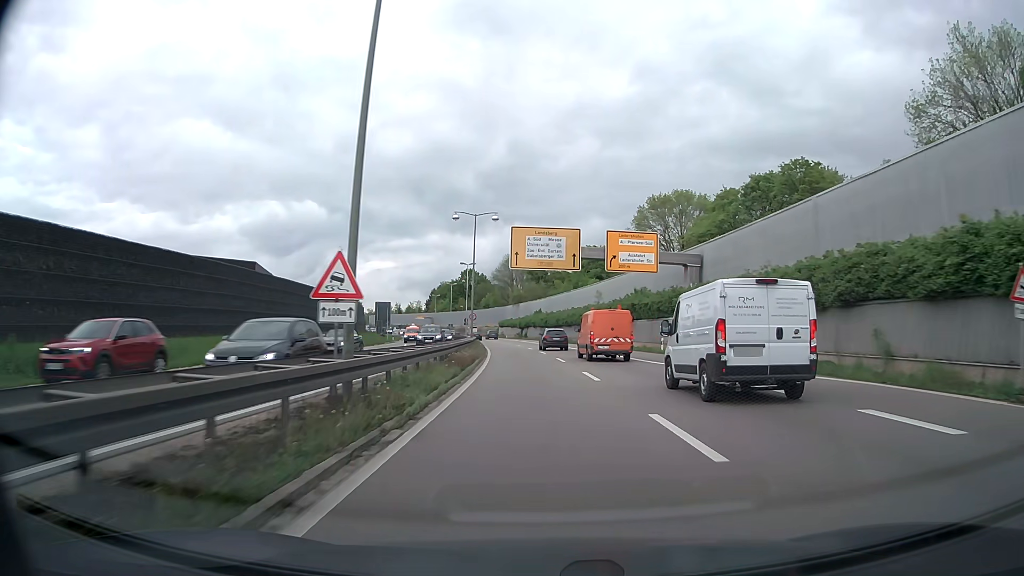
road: trunk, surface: asphalt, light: Day
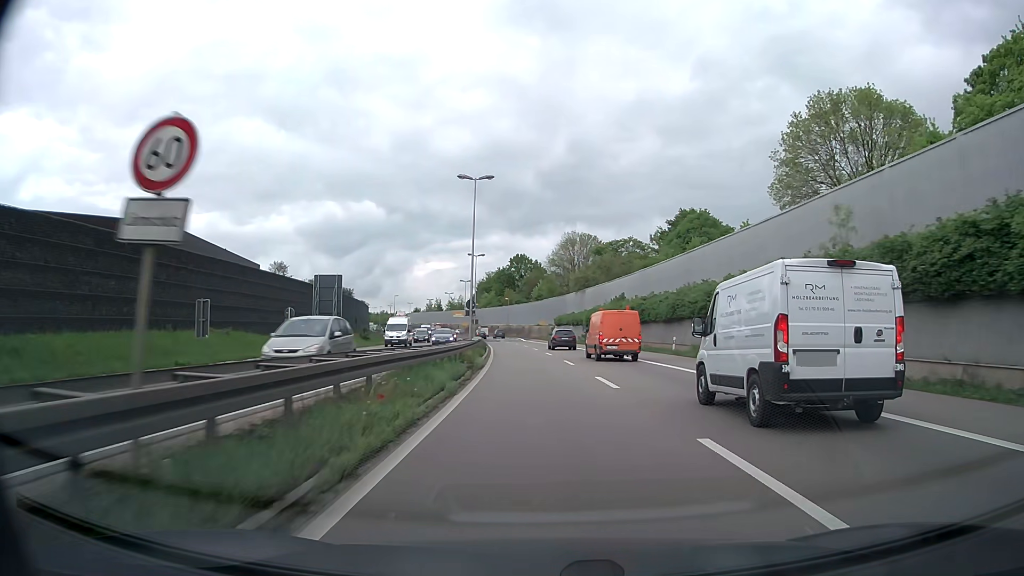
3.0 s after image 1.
(-2.3, +50.5) m; -5°
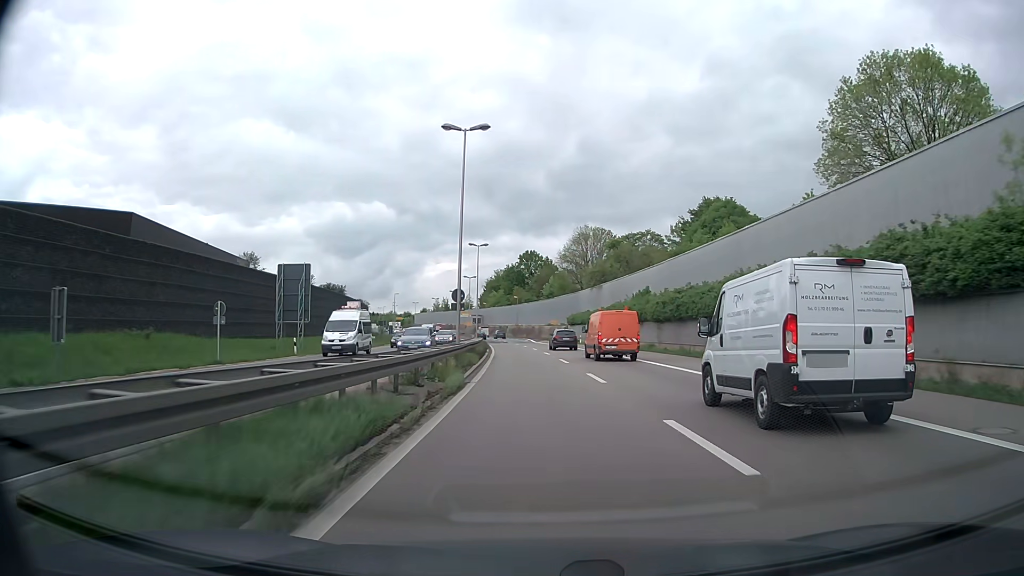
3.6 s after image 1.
(-0.1, +10.1) m; -1°
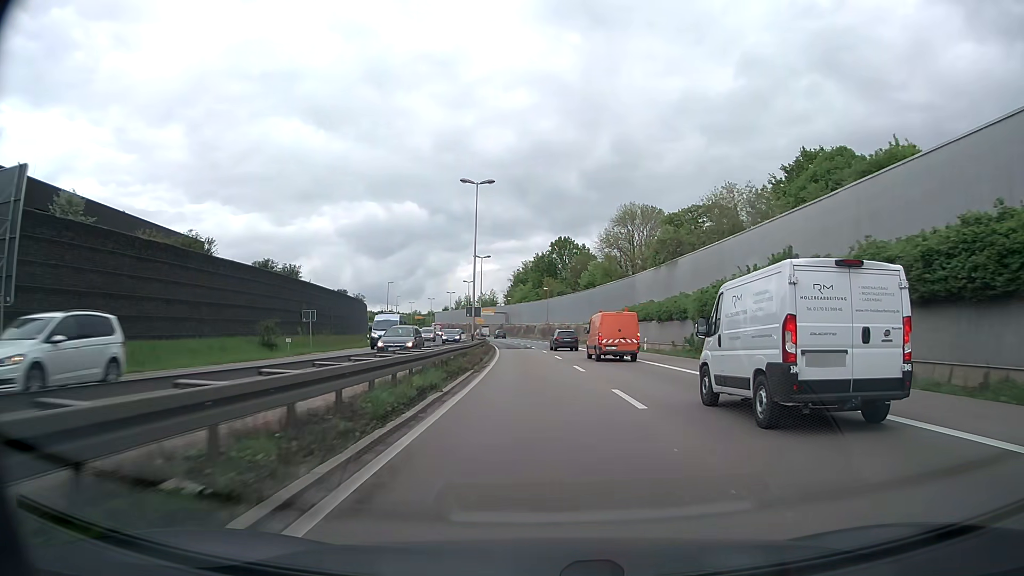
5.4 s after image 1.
(-0.8, +30.3) m; -3°
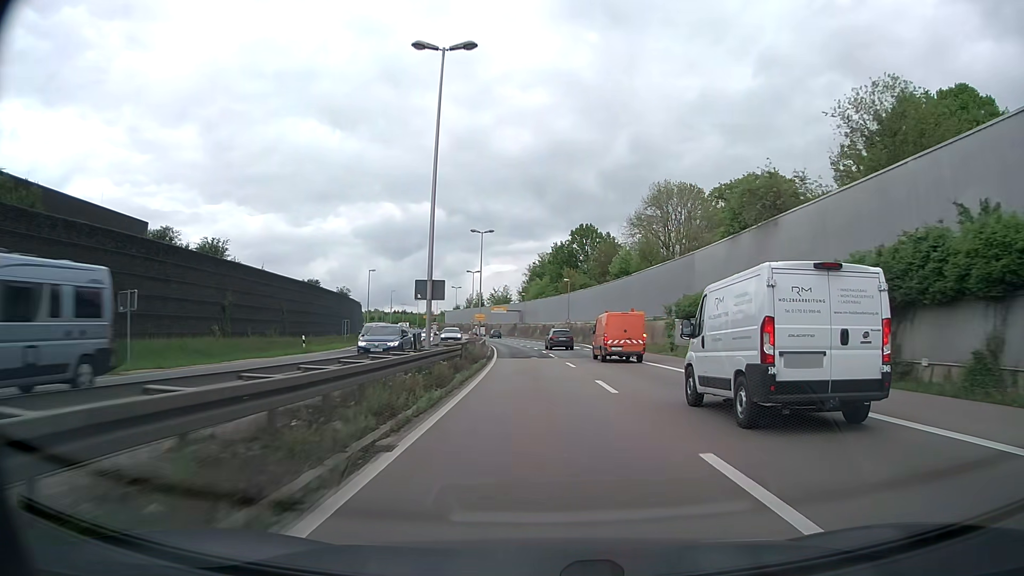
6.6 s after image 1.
(-0.3, +20.7) m; -2°
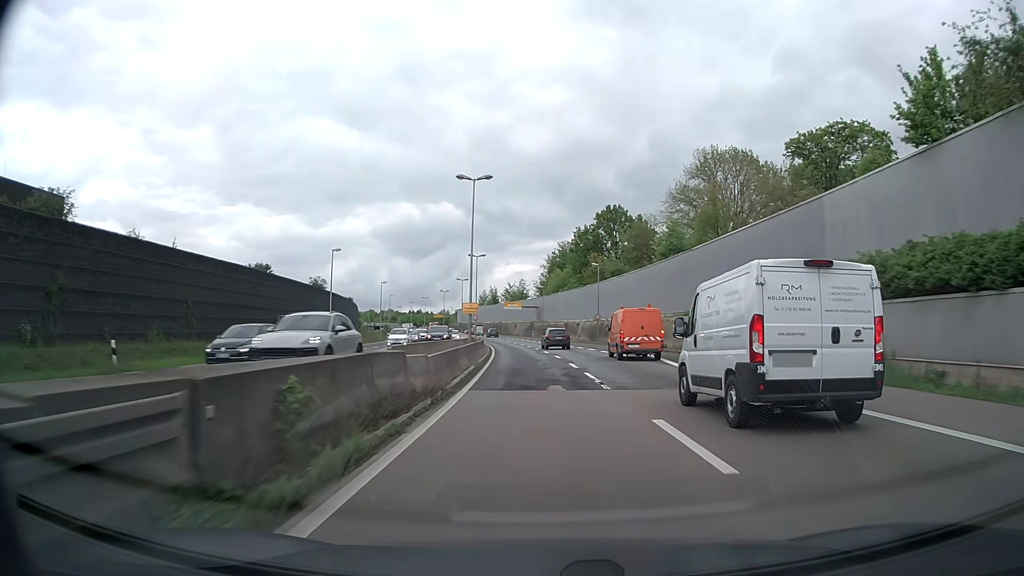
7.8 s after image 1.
(-0.3, +21.1) m; -2°
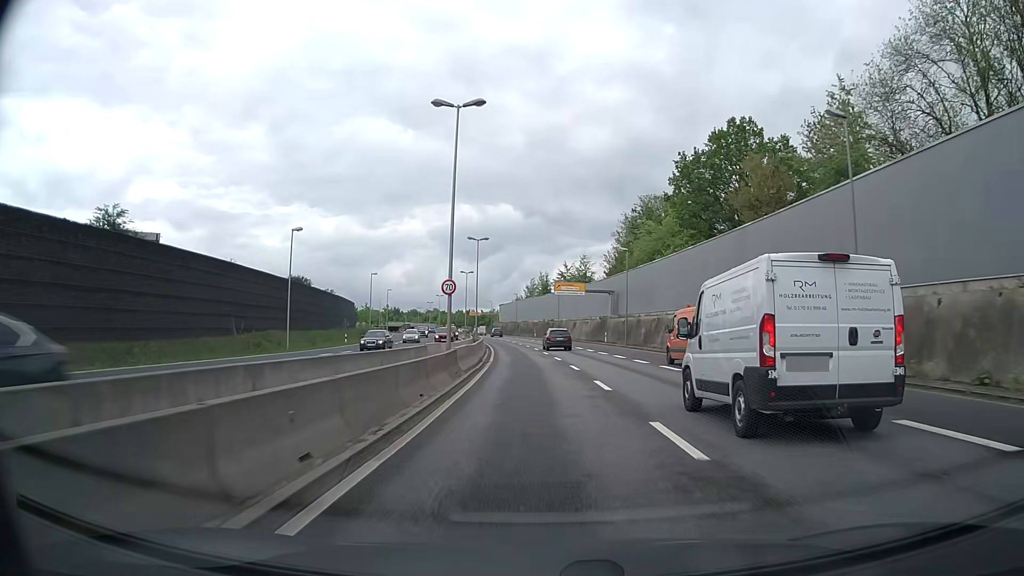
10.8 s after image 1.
(-2.2, +54.2) m; -5°
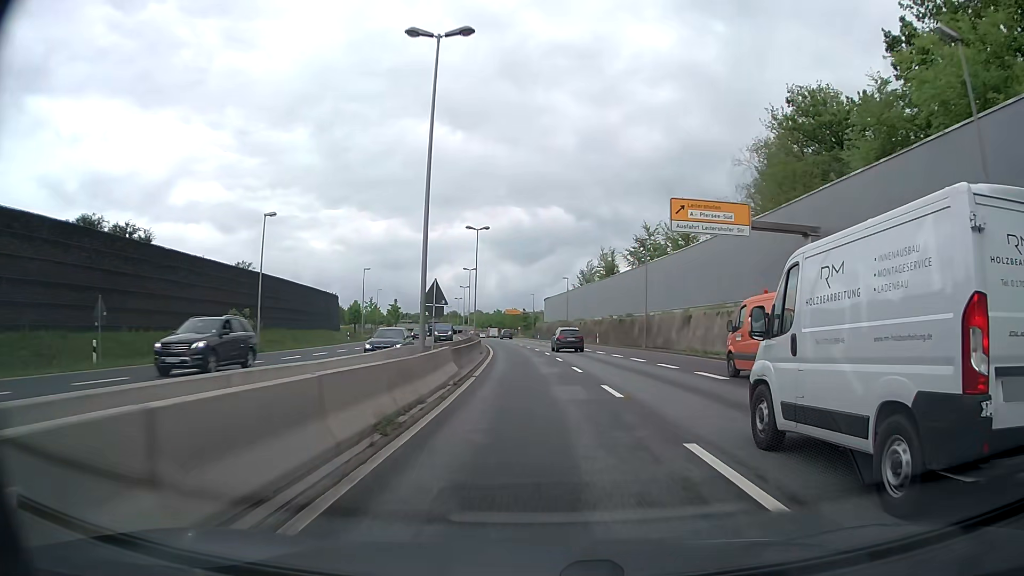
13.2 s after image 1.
(-1.7, +47.1) m; -4°
(0, +10) (0, +20) (-1, +30) (-2, +40) (-2, +50) (-3, +60) (-4, +70) (-5, +80) (-7, +90) (-8, +100) m
